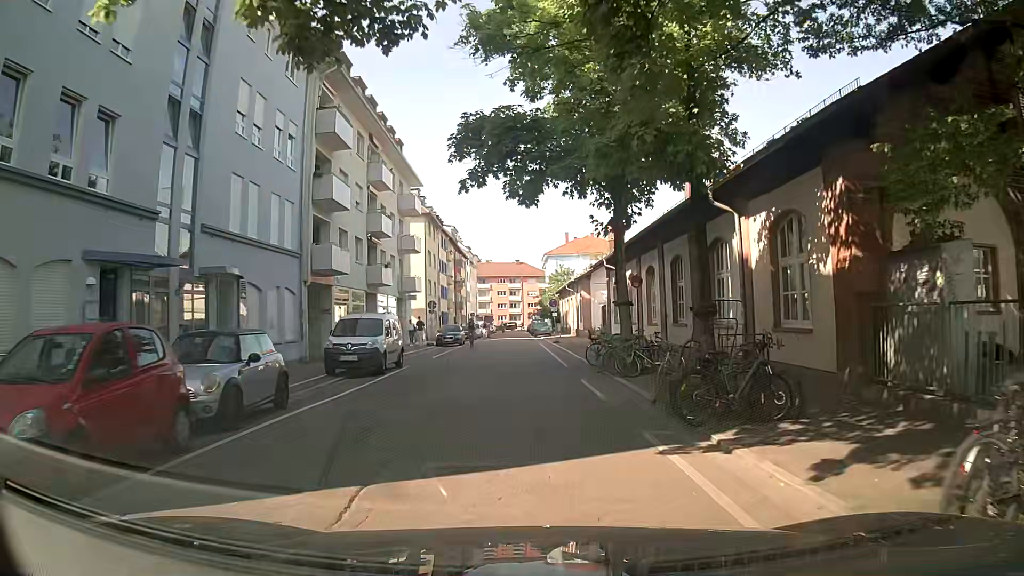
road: residential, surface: asphalt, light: Day
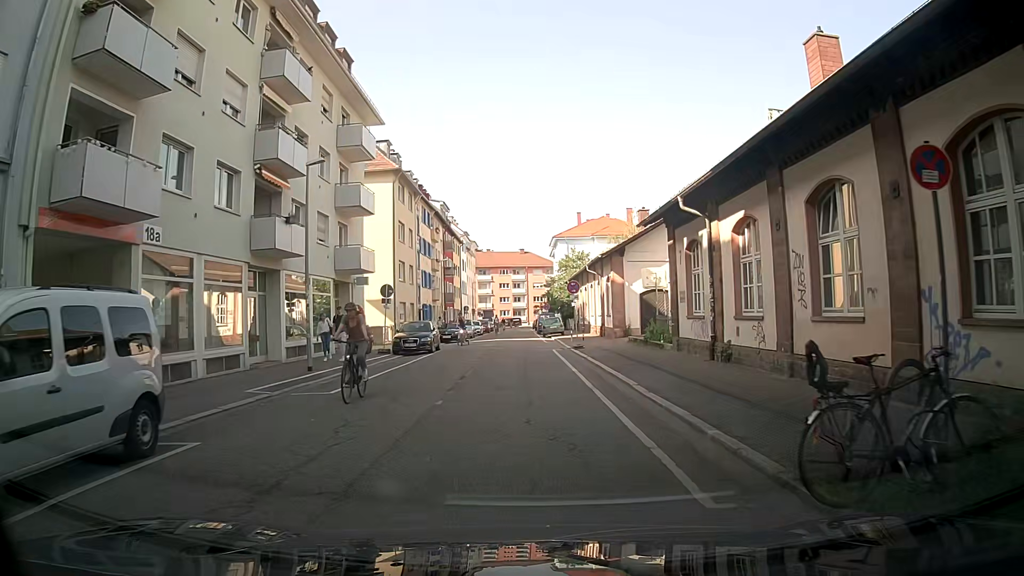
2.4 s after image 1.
(-0.2, +16.0) m; 0°
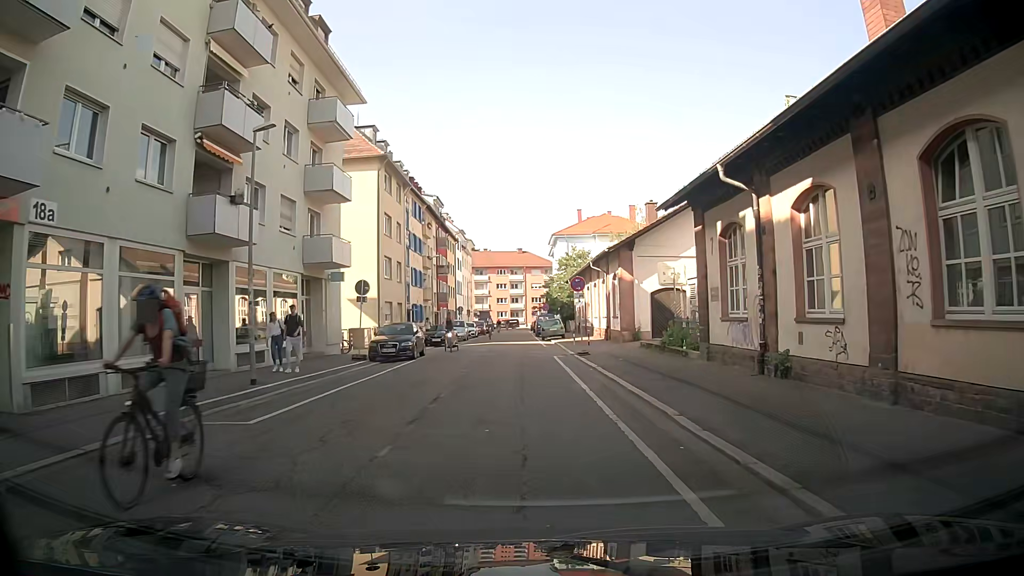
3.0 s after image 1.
(0.0, +4.0) m; 0°
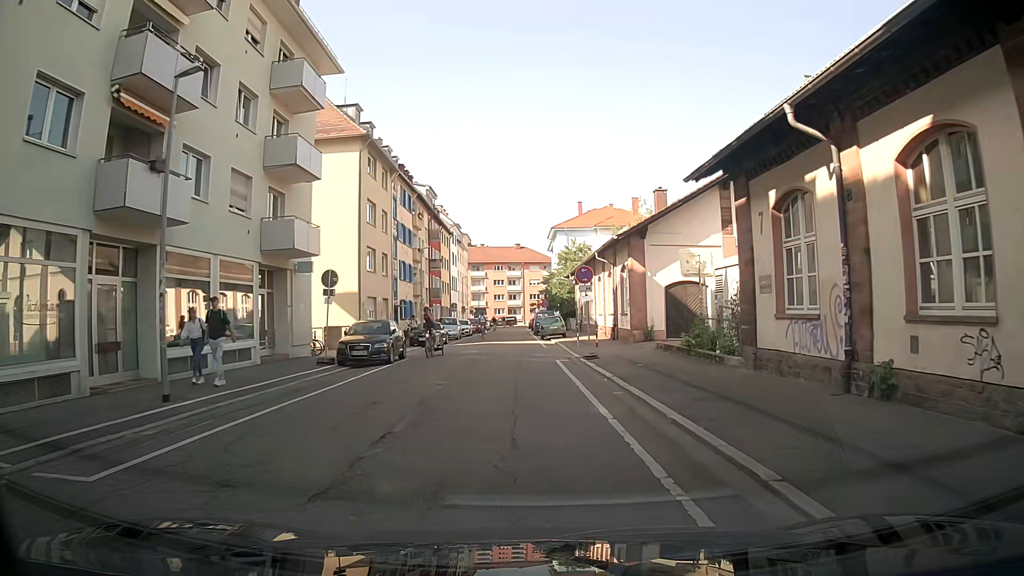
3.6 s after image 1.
(0.0, +4.0) m; 0°
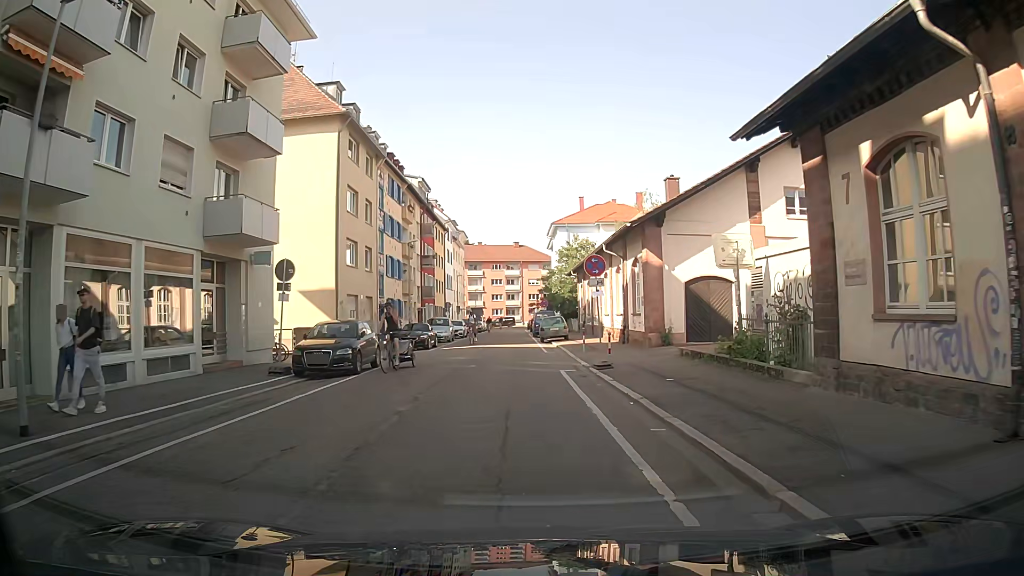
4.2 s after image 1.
(0.0, +4.0) m; +1°
